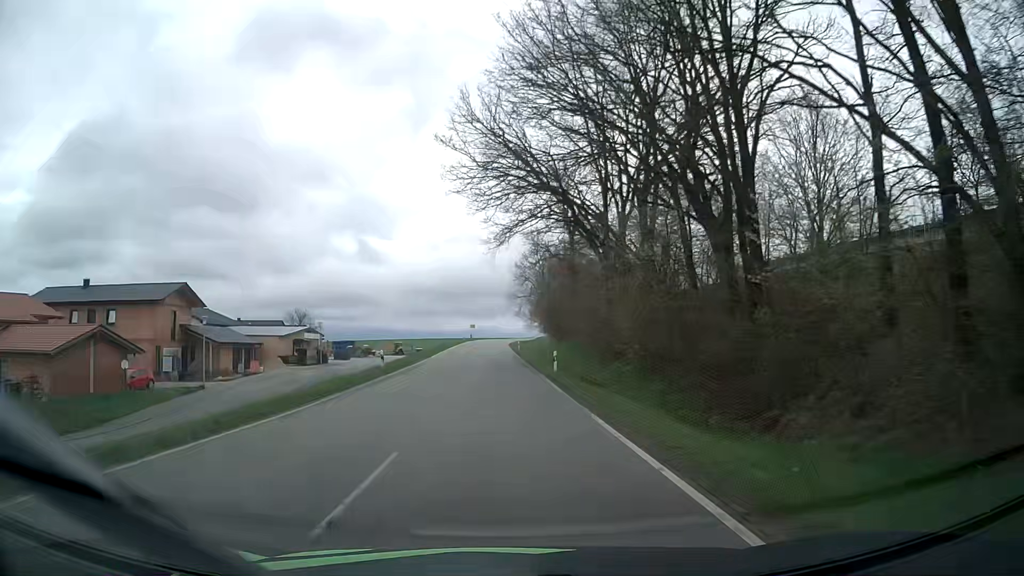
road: tertiary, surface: asphalt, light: Day
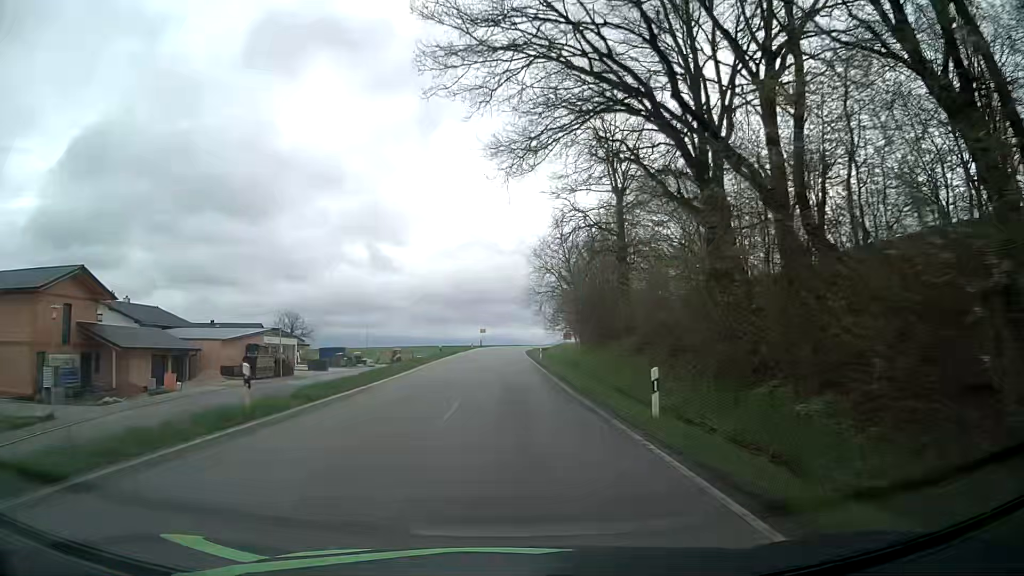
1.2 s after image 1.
(-0.2, +17.6) m; -1°
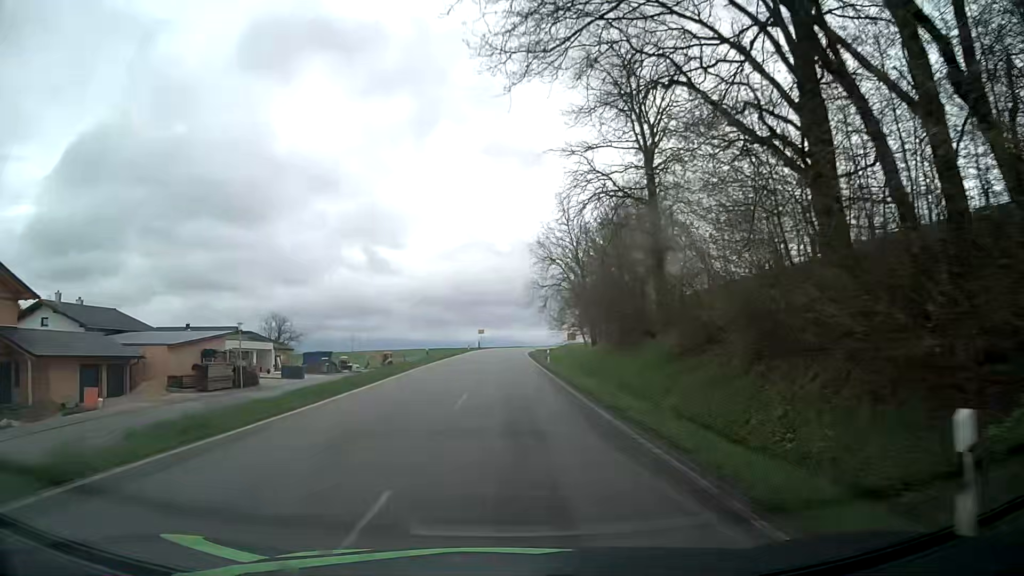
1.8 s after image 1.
(0.0, +8.9) m; 0°
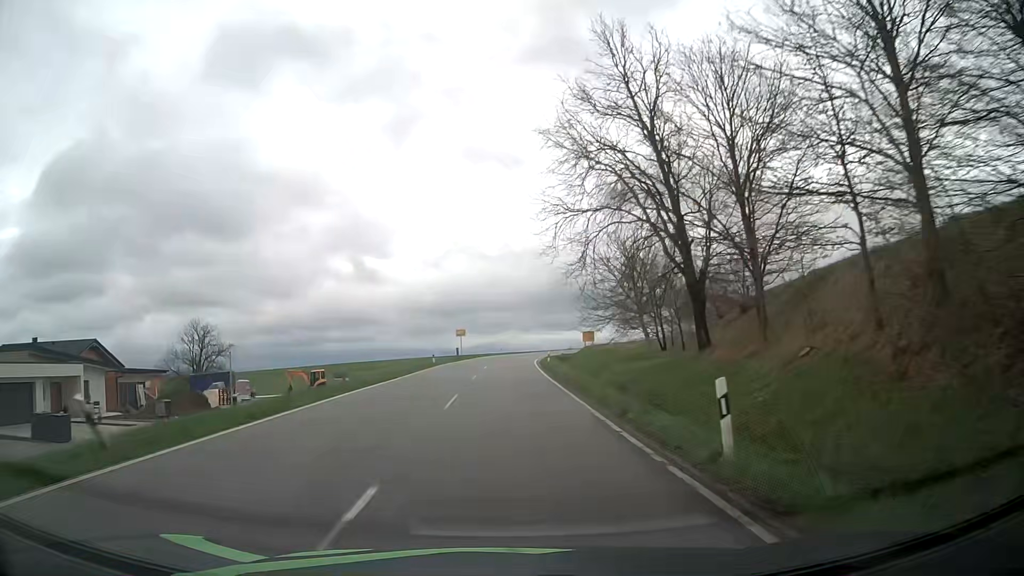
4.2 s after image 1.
(+0.1, +35.7) m; +1°
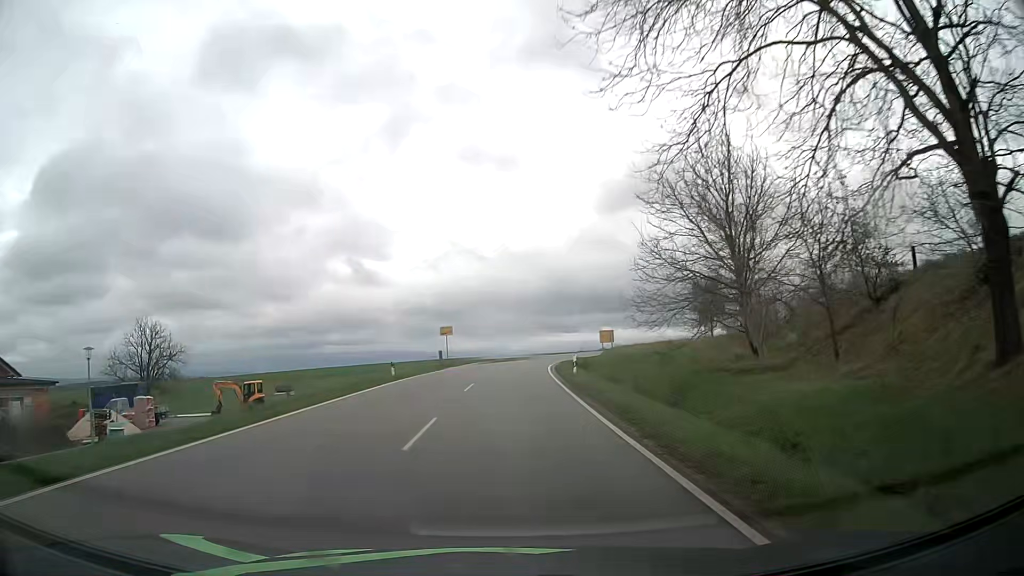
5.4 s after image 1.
(-0.1, +17.5) m; -1°
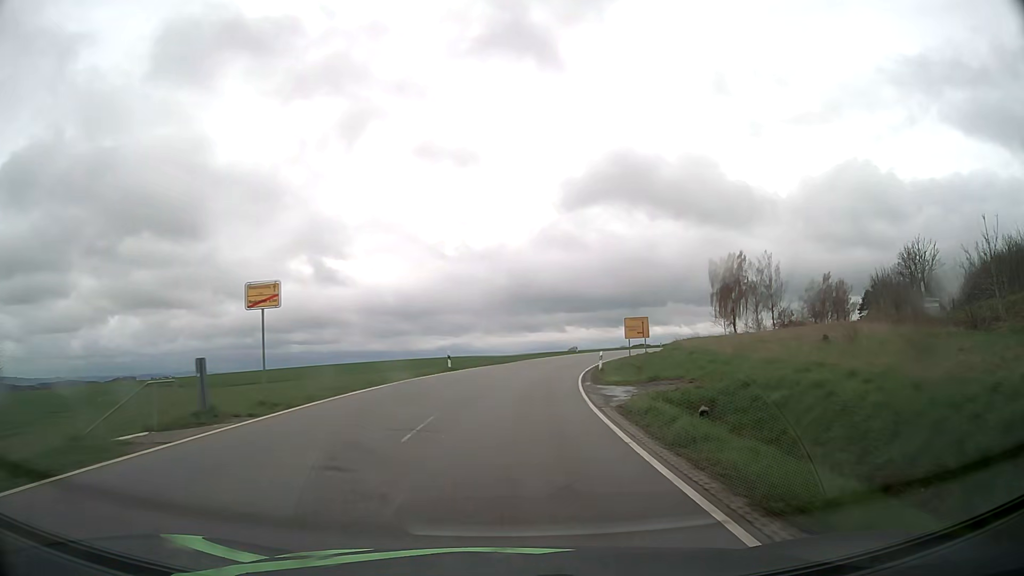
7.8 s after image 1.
(+0.5, +35.2) m; +3°
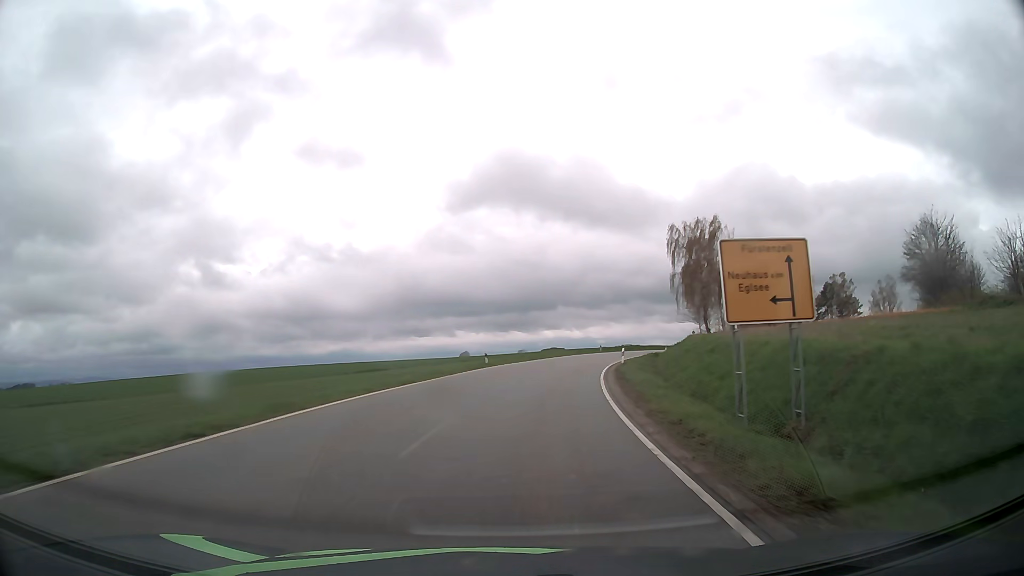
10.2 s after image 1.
(+2.6, +36.9) m; +9°
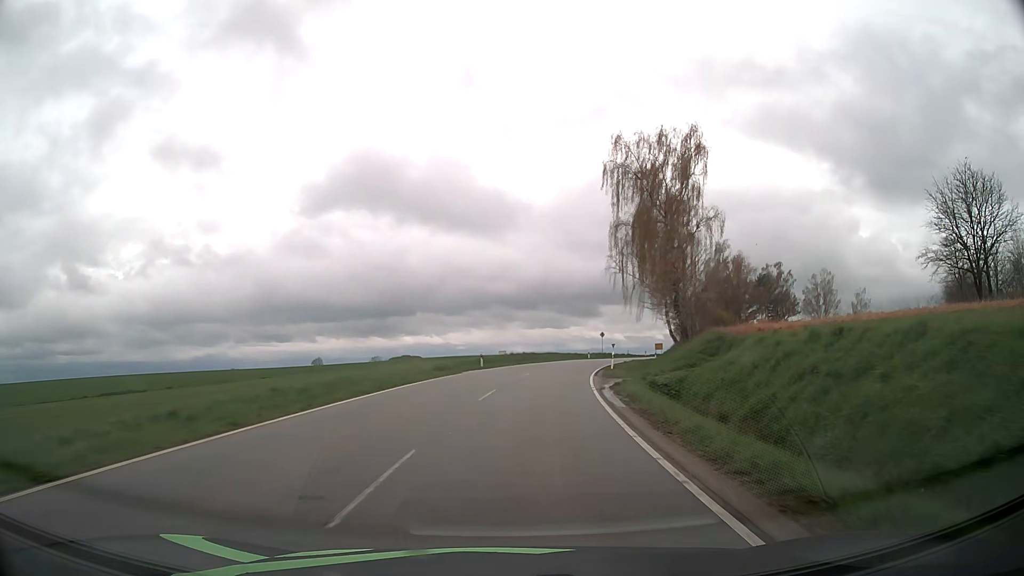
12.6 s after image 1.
(+3.9, +38.4) m; +12°
(0, +10) (+1, +20) (+2, +30) (+4, +40) (+6, +50) (+9, +59) (+12, +69) (+15, +78) (+19, +87) (+24, +96) m
